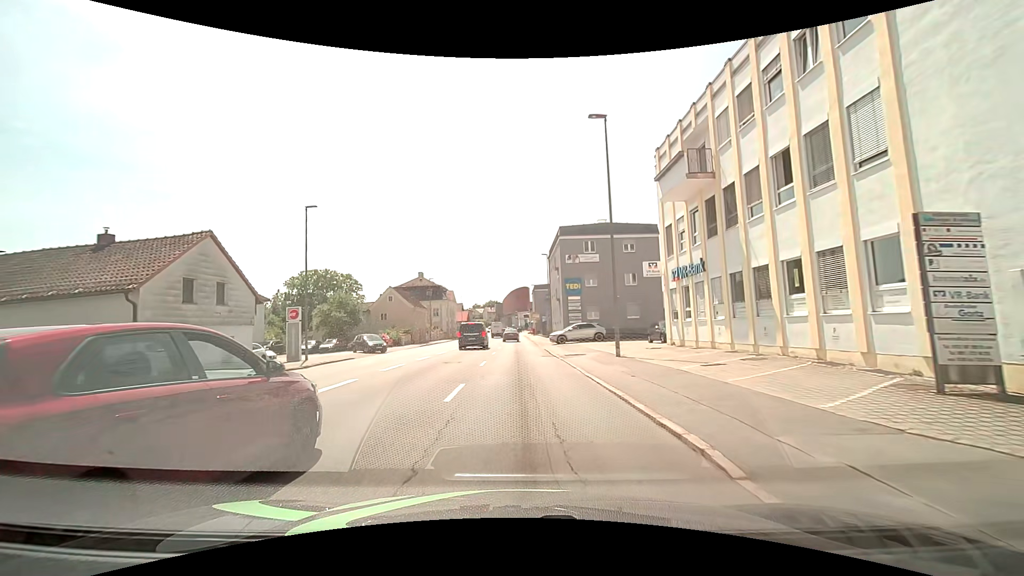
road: tertiary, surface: asphalt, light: Day
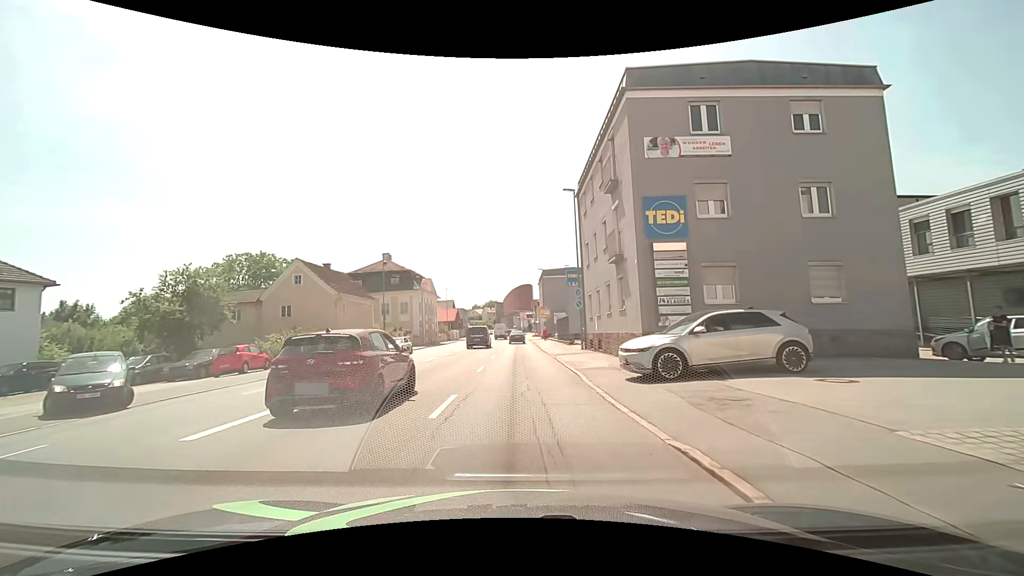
(-0.1, +28.4) m; 0°
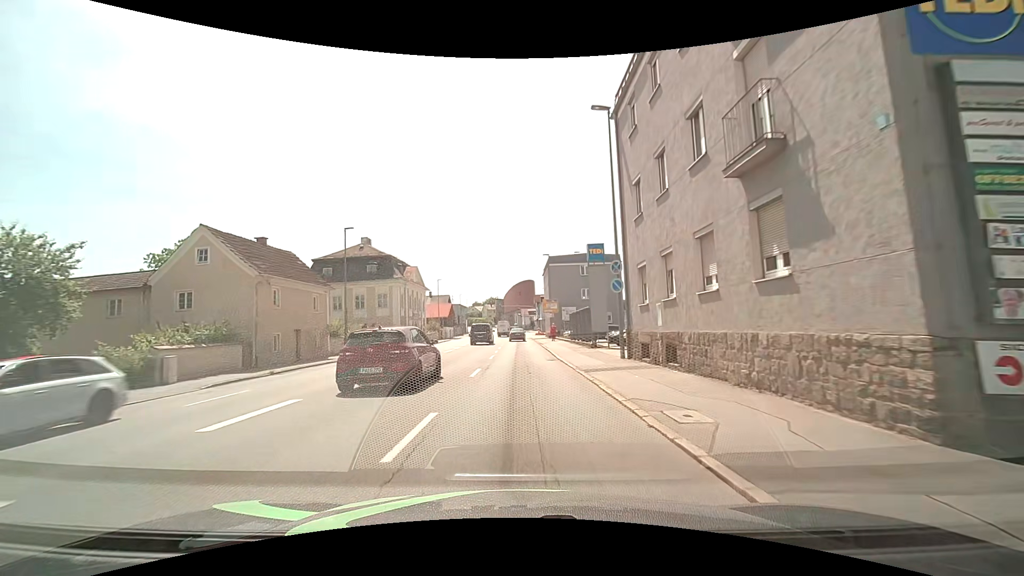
(0.0, +11.8) m; 0°
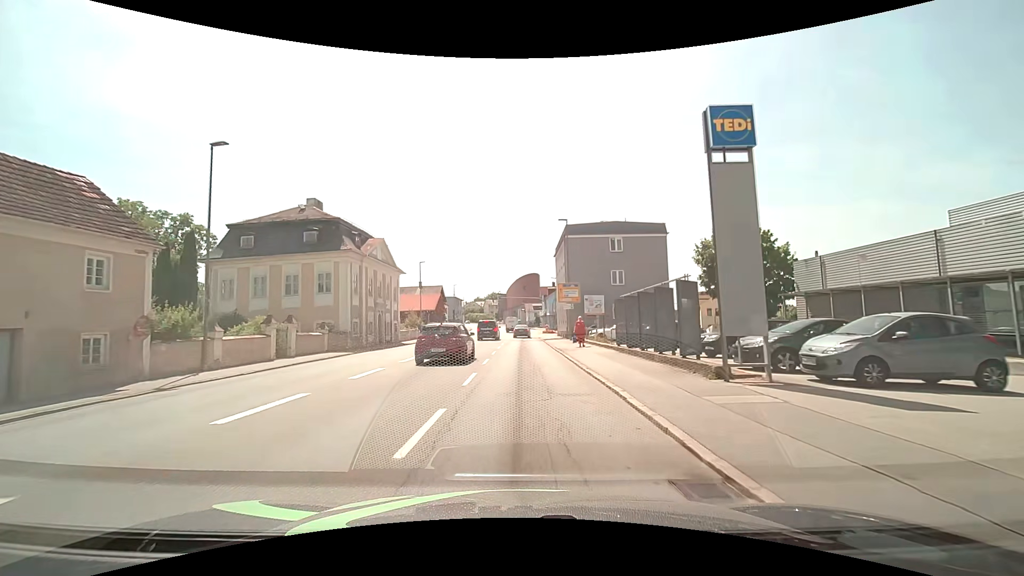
(-0.1, +18.1) m; 0°
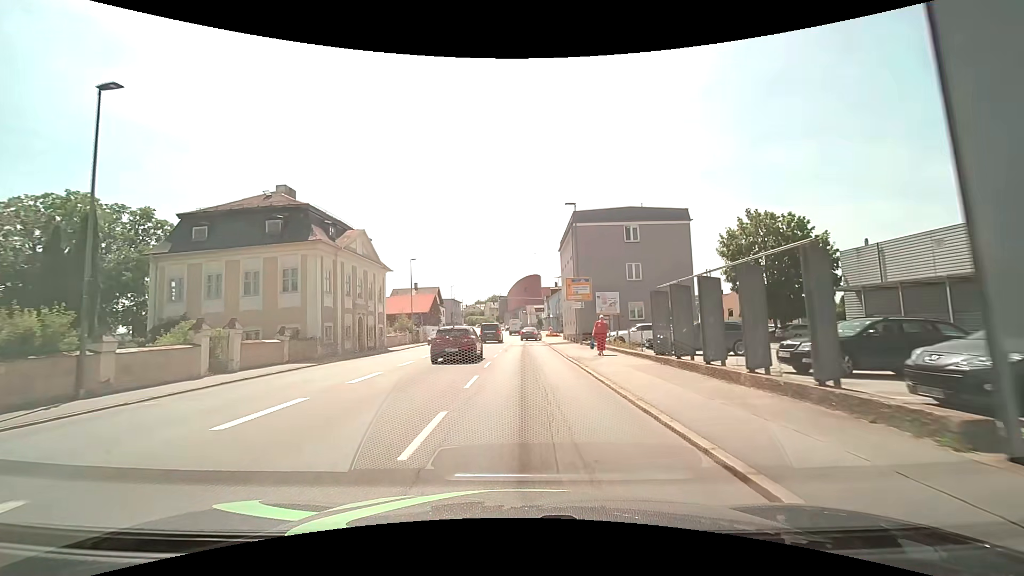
(0.0, +6.1) m; -1°
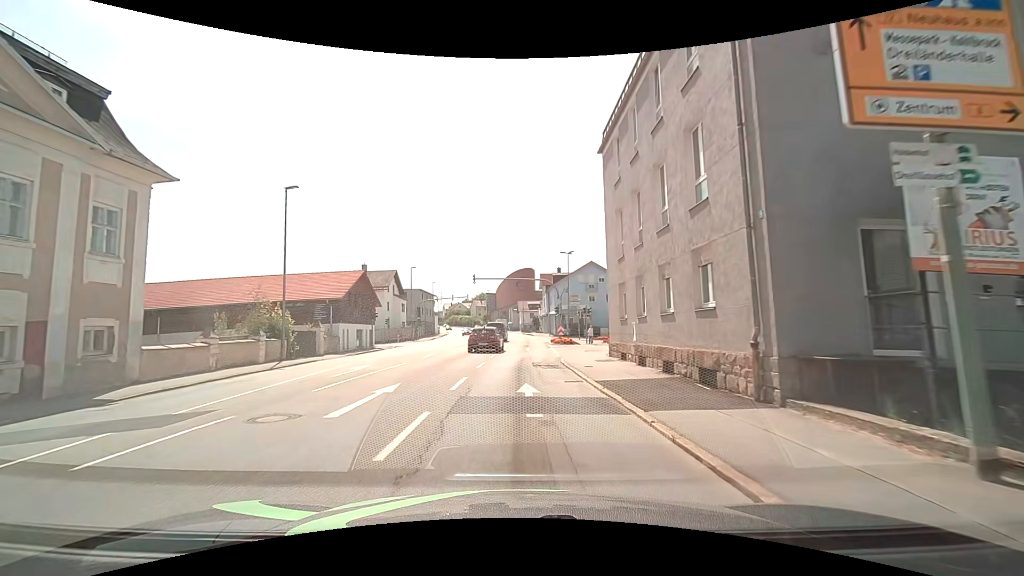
(+0.3, +30.6) m; +1°
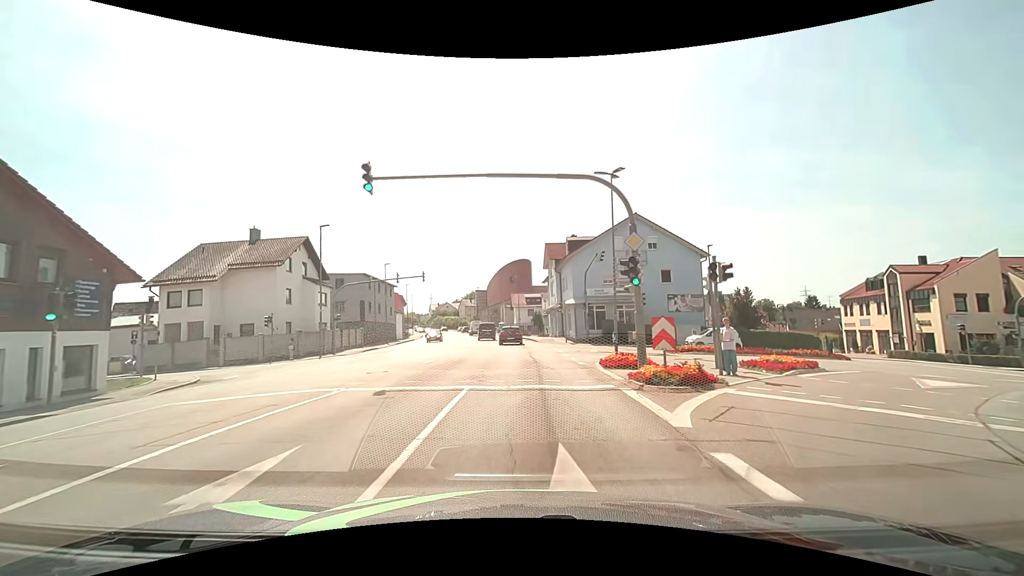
(+0.1, +30.6) m; +1°
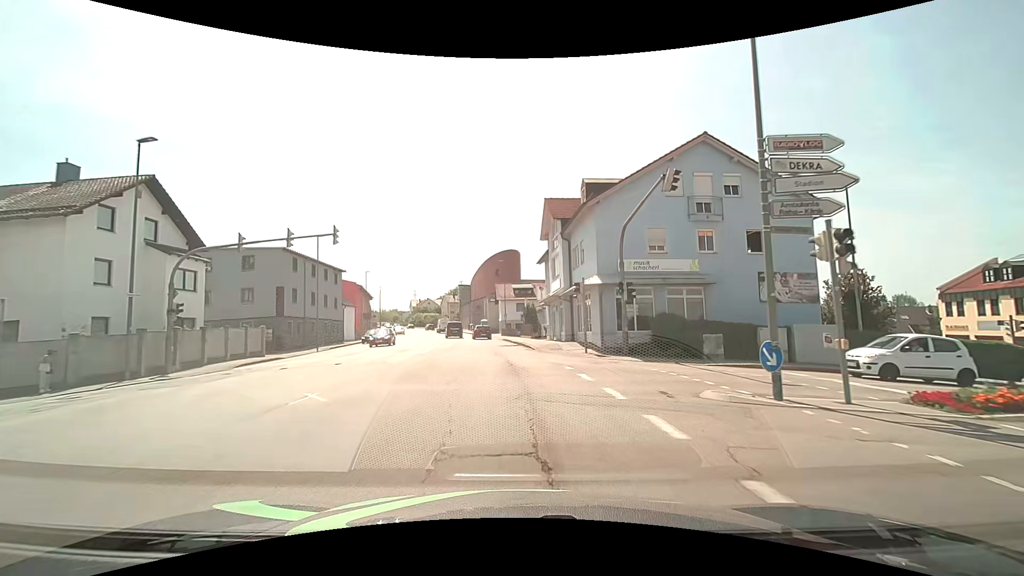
(+0.1, +18.0) m; +1°
(0, +10) (0, +20) (-1, +30) (-2, +40) (-3, +50) (-4, +60) (-6, +70) (-7, +80) (-9, +89) (-11, +99) m
